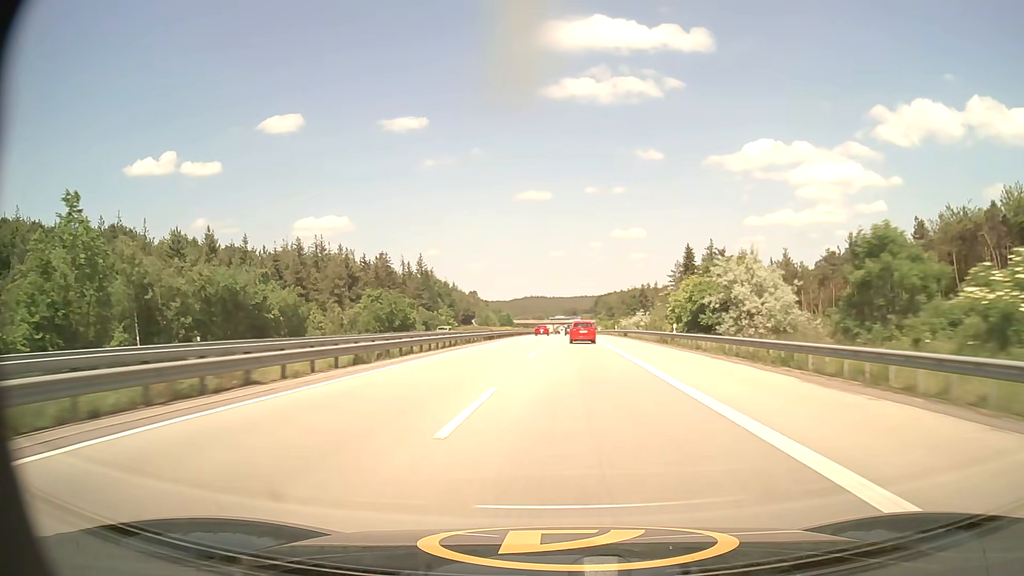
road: motorway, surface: asphalt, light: Day
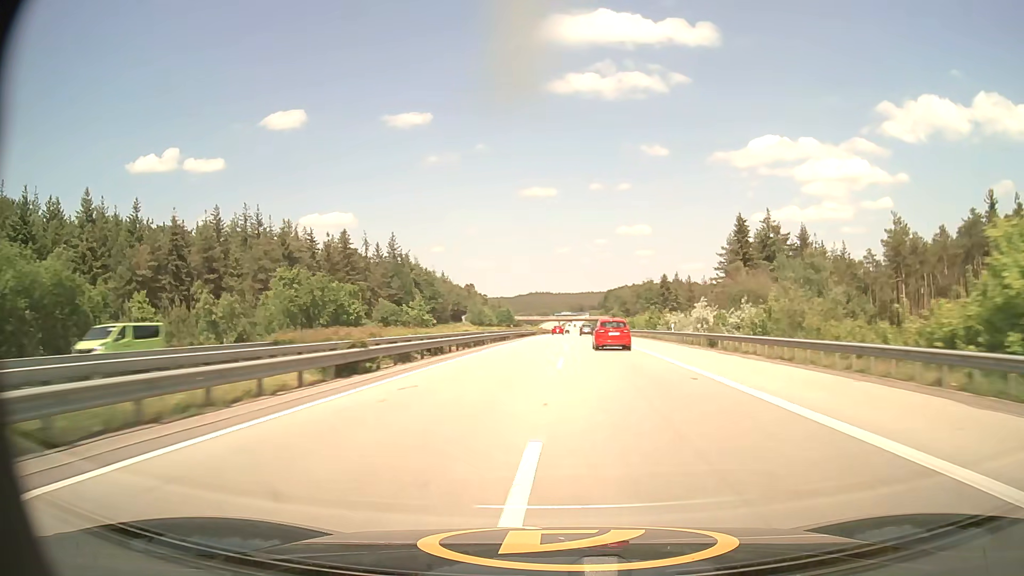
(-0.3, +41.7) m; -1°
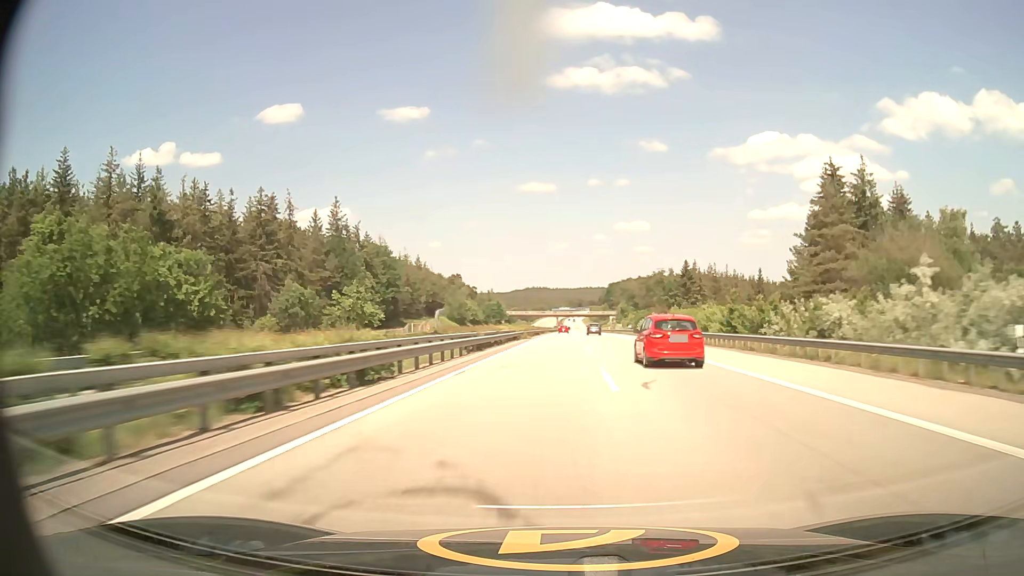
(-0.1, +42.0) m; 0°
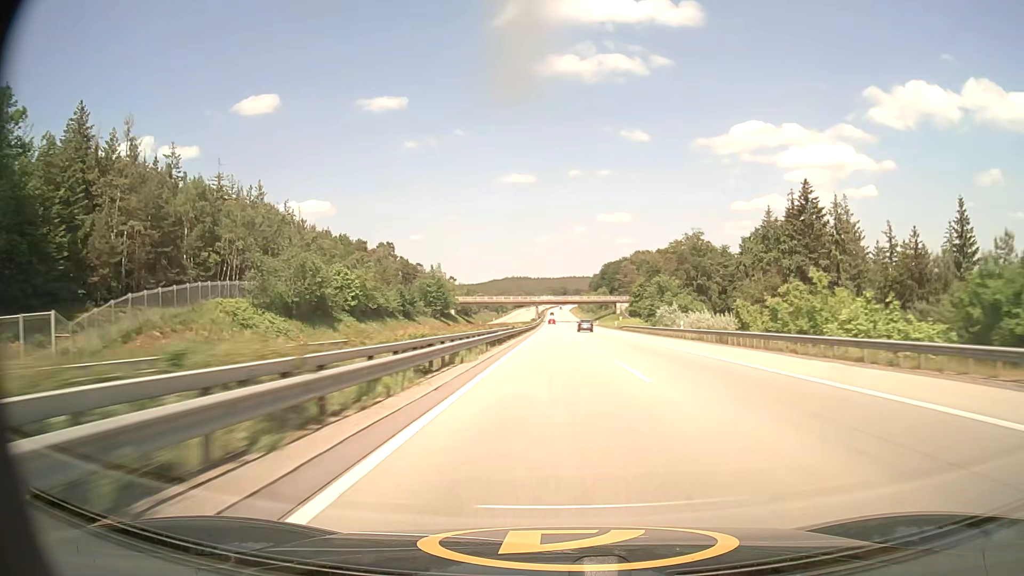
(+1.6, +105.2) m; +2°
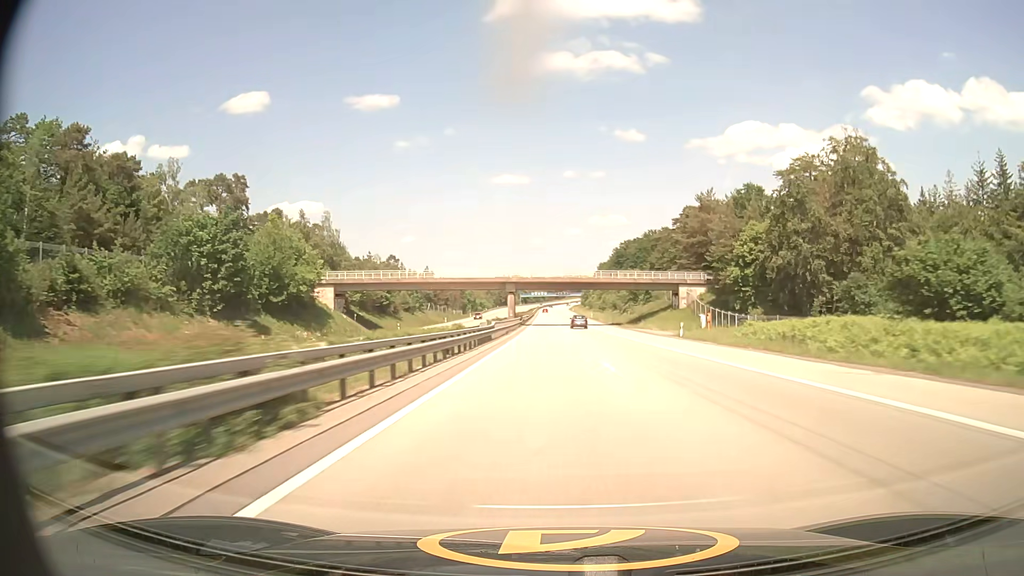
(+0.2, +105.9) m; 0°
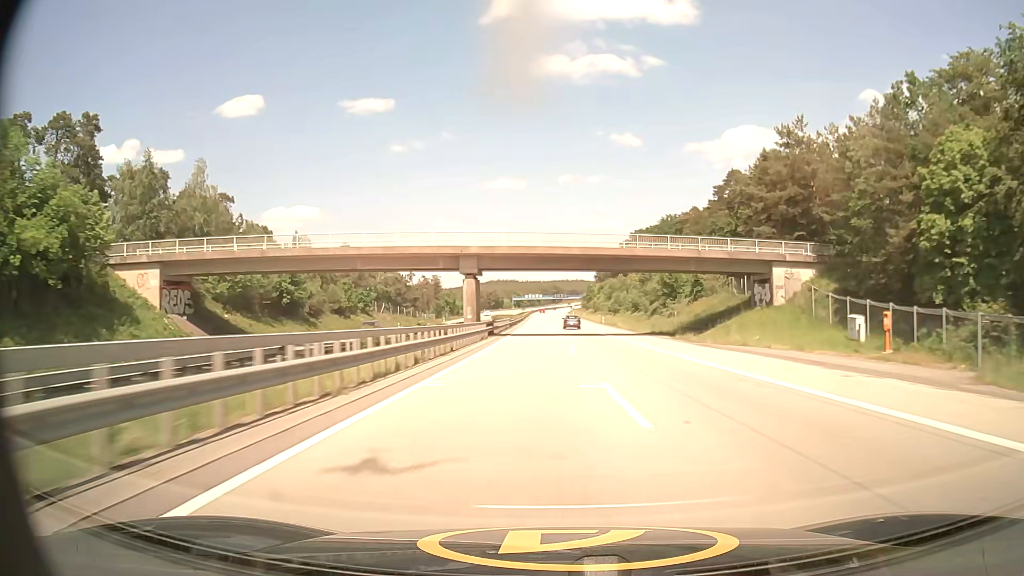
(+0.2, +43.1) m; 0°
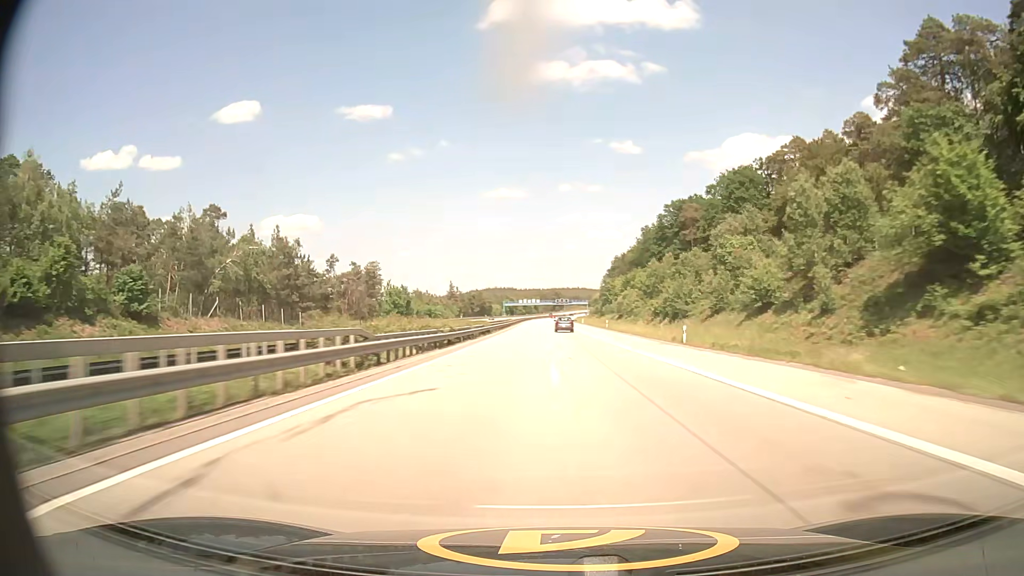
(+0.1, +65.8) m; 0°
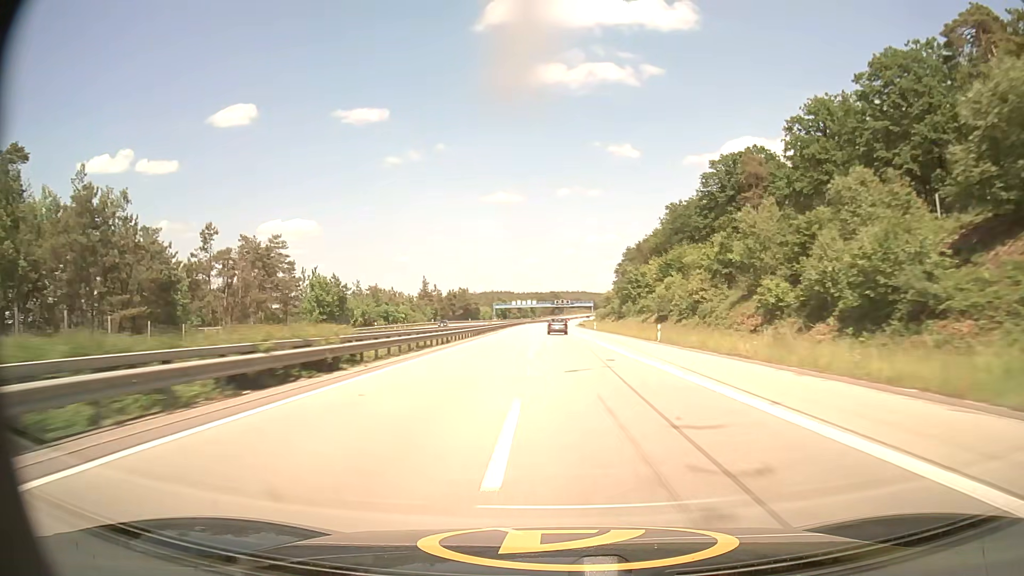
(+0.1, +44.3) m; 0°
(0, +10) (0, +20) (0, +30) (0, +40) (0, +50) (0, +60) (0, +70) (0, +80) (0, +90) (0, +100) m
